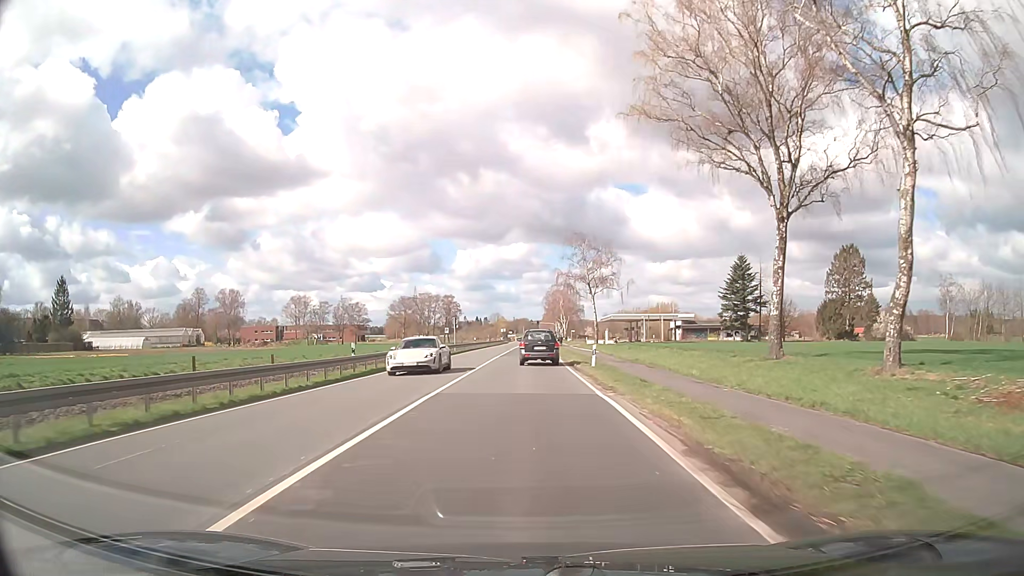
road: primary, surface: asphalt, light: Day
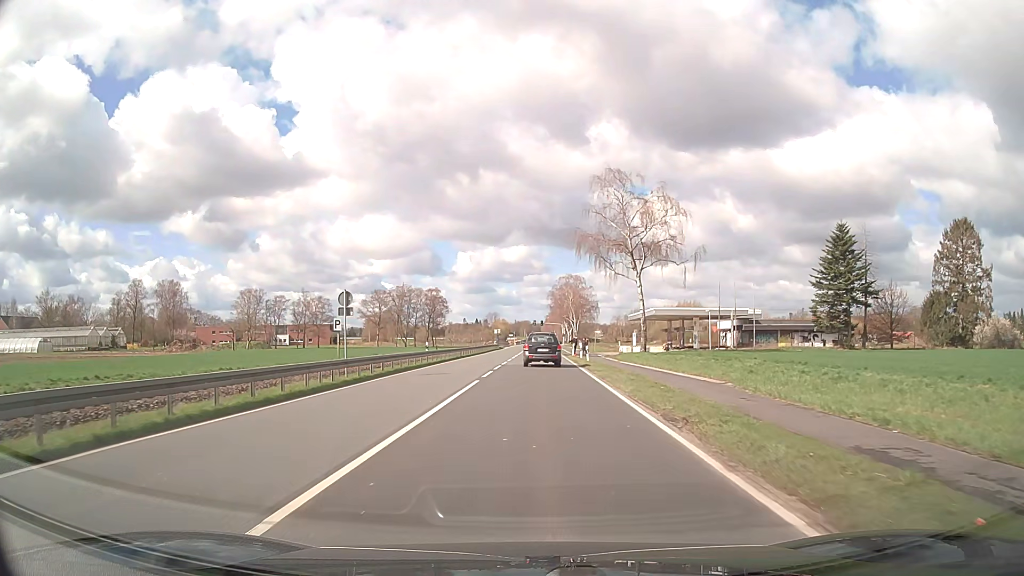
(-0.2, +39.9) m; 0°
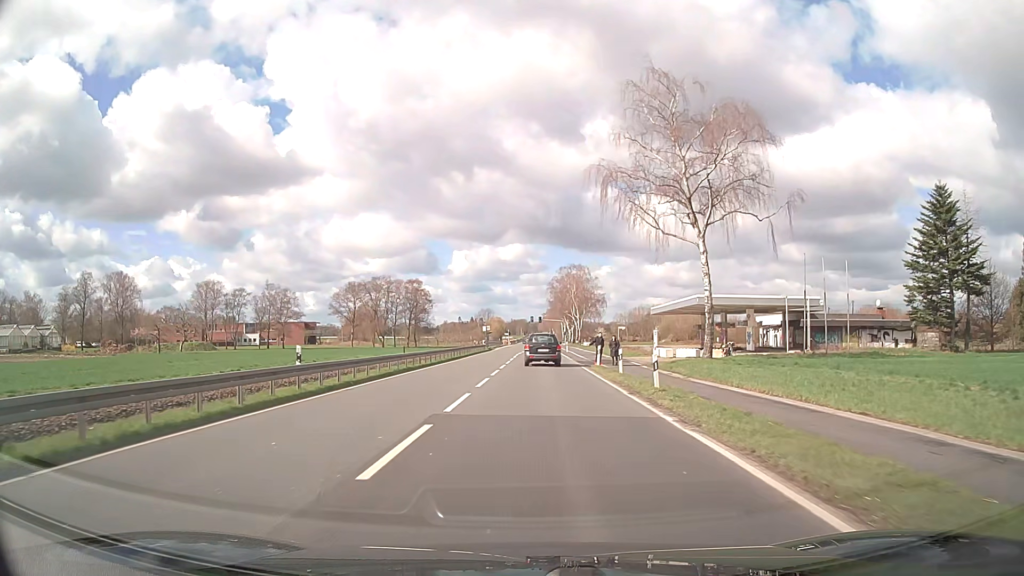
(+0.2, +23.3) m; +1°
(0, +10) (0, +20) (0, +30) (0, +40) (+1, +50) (+1, +60) (+1, +70) (+1, +80) (+2, +90) (+2, +100) m
